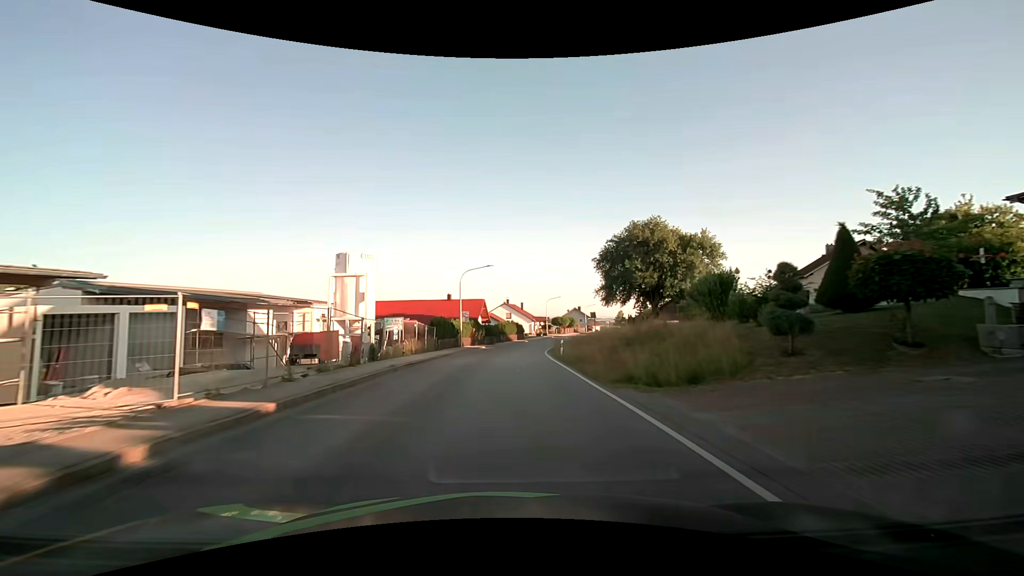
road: secondary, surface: asphalt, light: Day
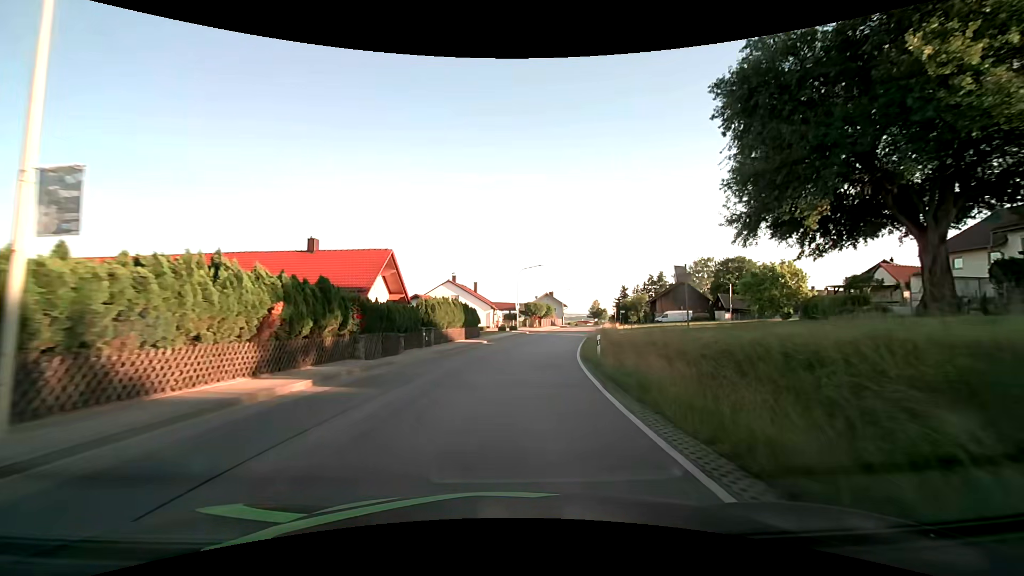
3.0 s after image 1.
(+0.9, +38.5) m; +5°
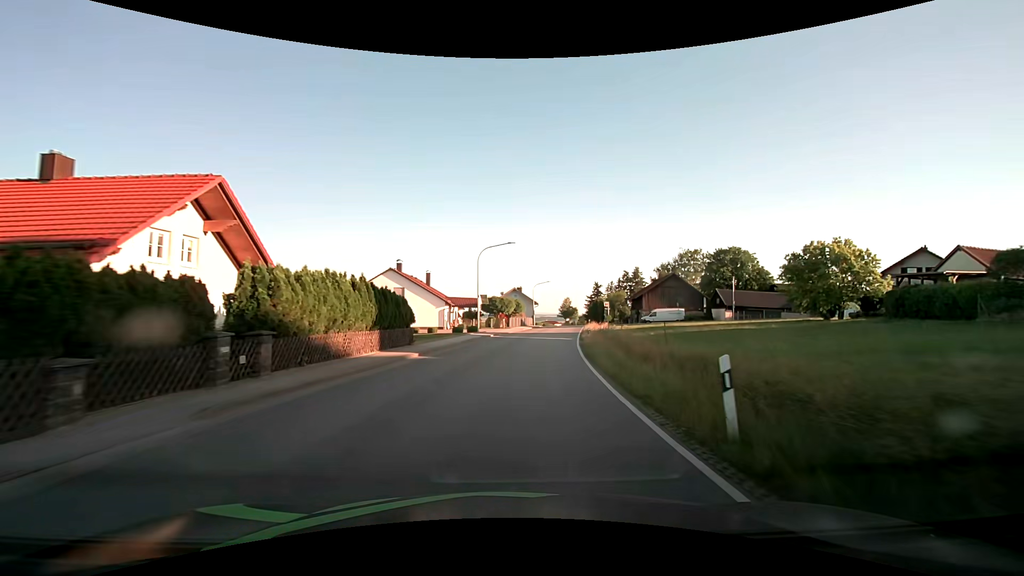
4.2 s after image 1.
(+0.6, +15.3) m; +4°
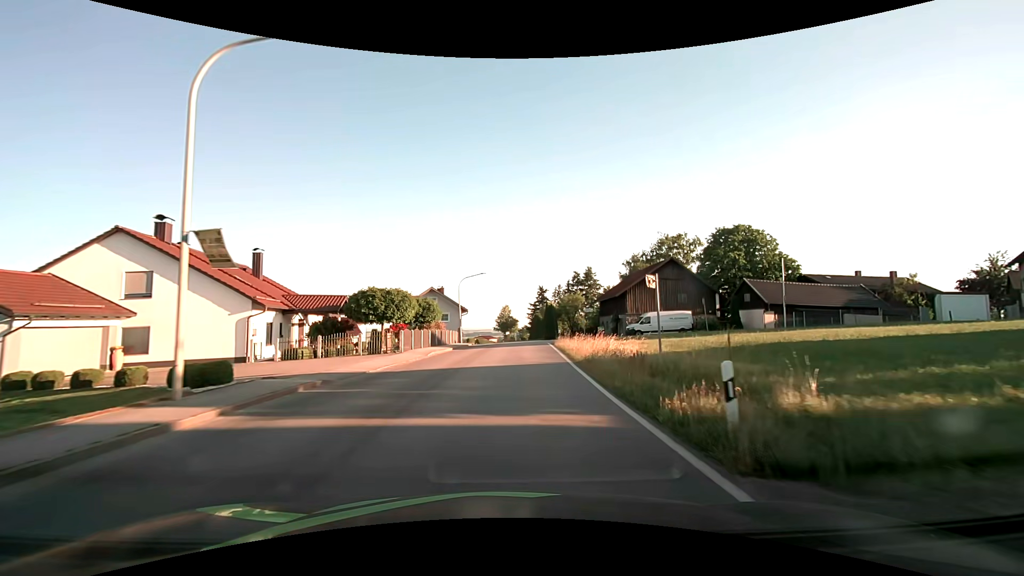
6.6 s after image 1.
(+2.2, +30.2) m; +8°
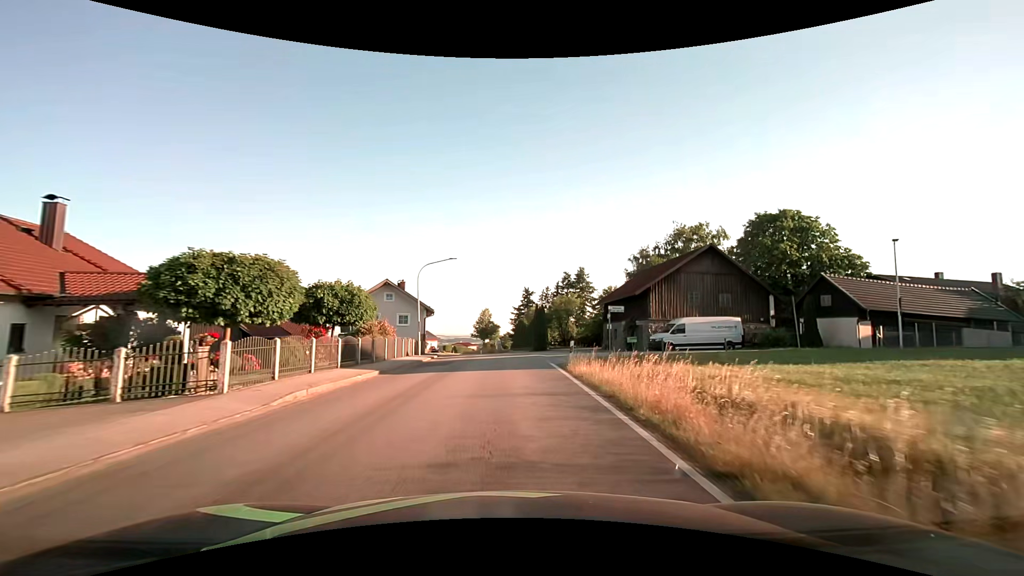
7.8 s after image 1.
(+0.2, +15.0) m; +2°
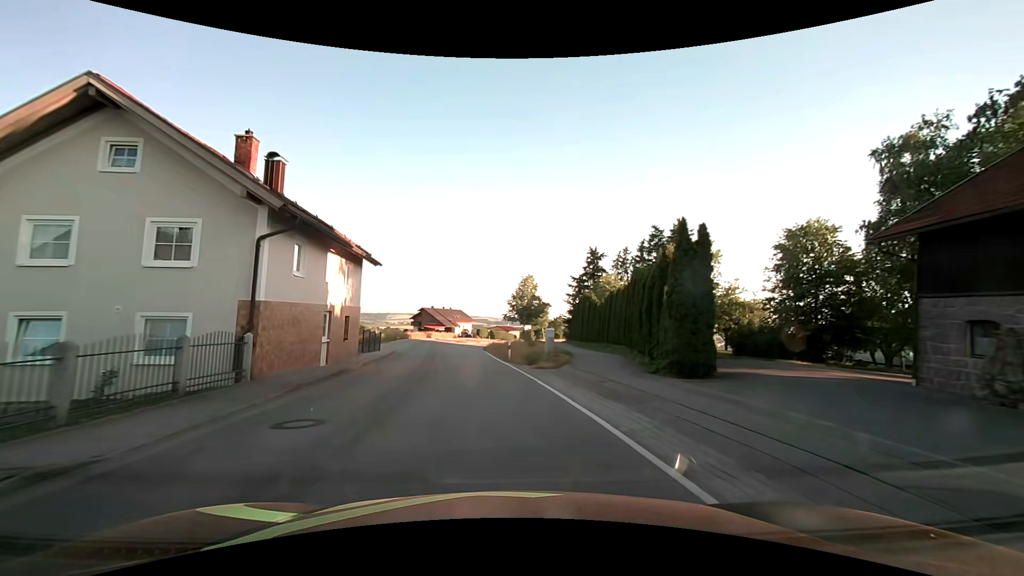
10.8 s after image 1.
(-0.5, +37.6) m; -5°
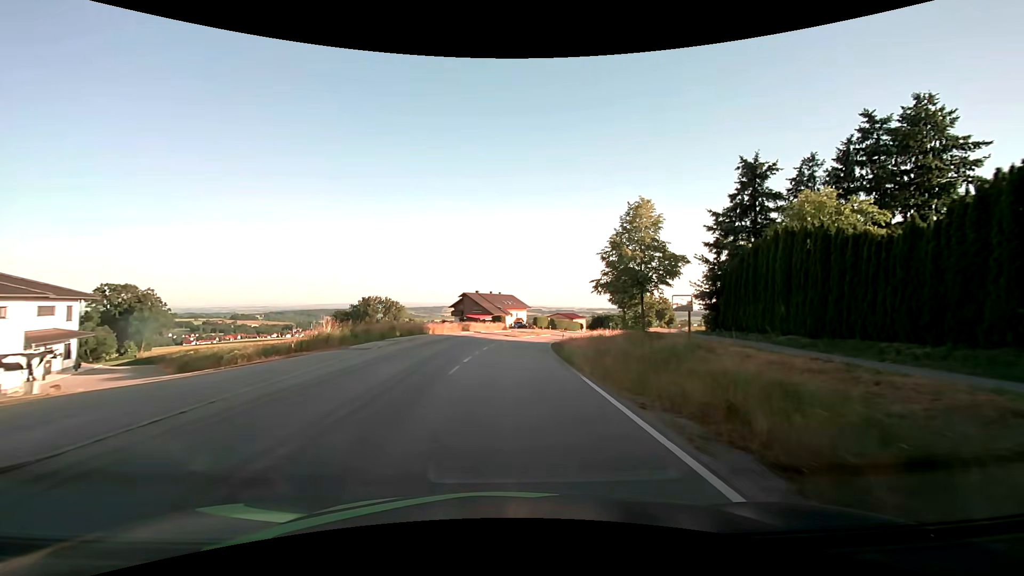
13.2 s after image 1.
(-2.3, +30.9) m; -6°
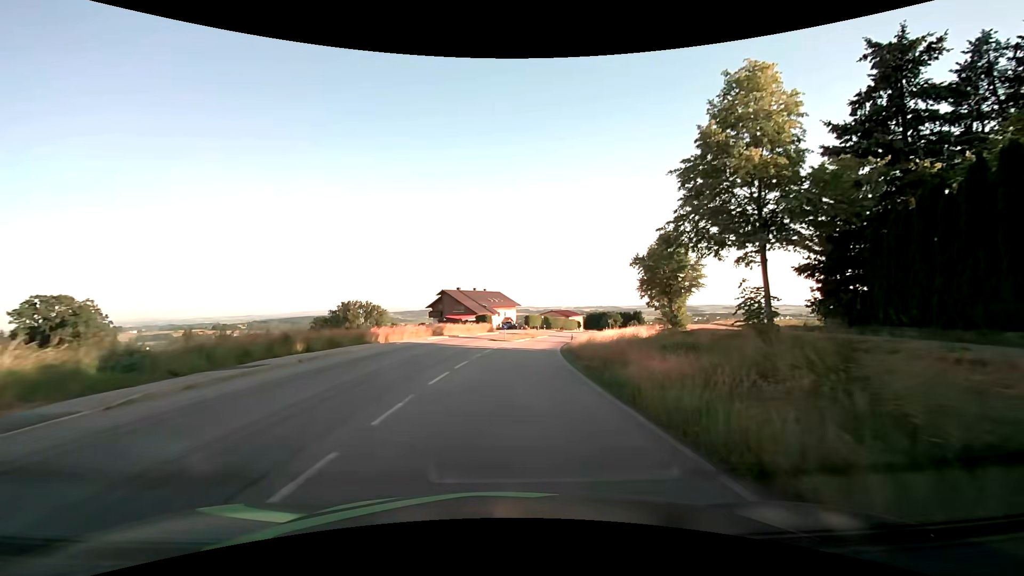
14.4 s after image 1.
(+0.2, +15.6) m; +2°
(0, +10) (+1, +20) (+1, +30) (+3, +40) (+4, +50) (+6, +60) (+9, +69) (+11, +79) (+15, +88) (+18, +98) m
